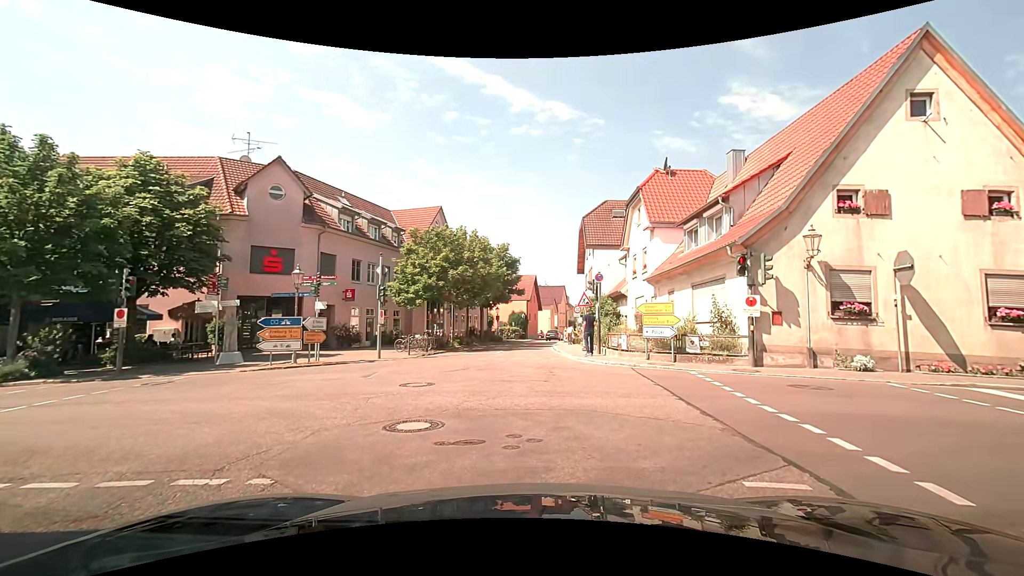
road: residential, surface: paving_stones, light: Day
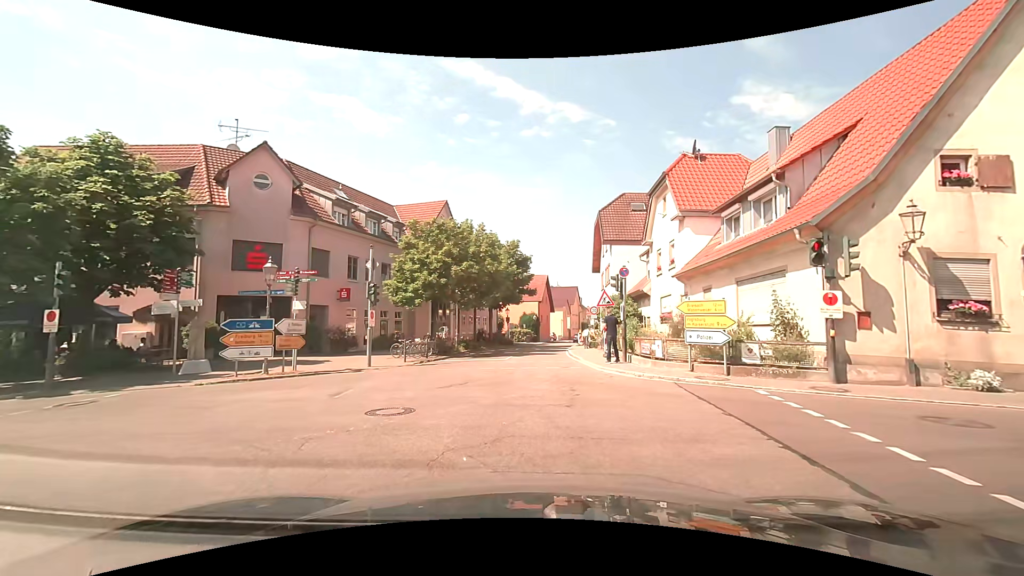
(+0.1, +3.1) m; 0°
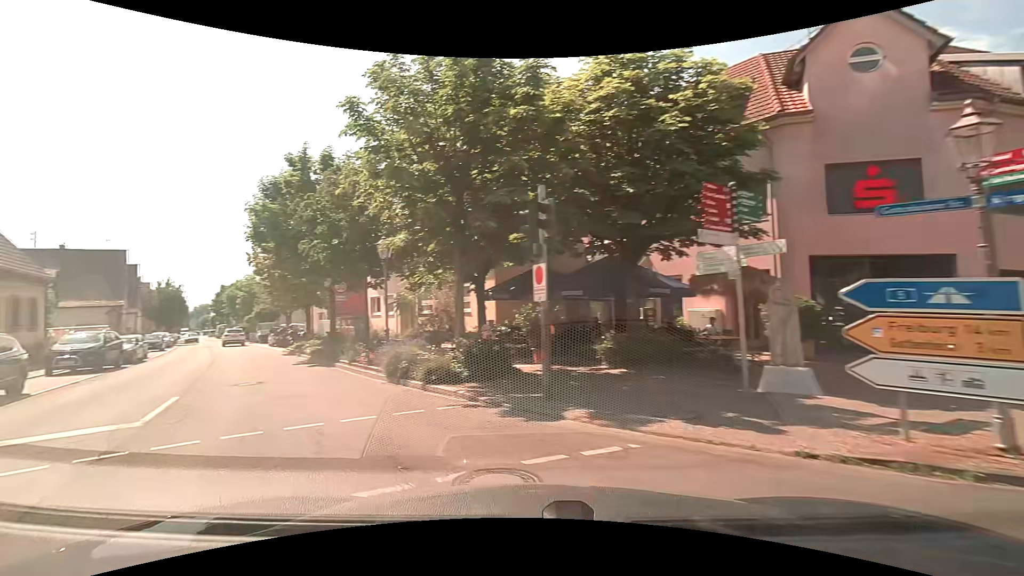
(-4.5, +10.0) m; -61°
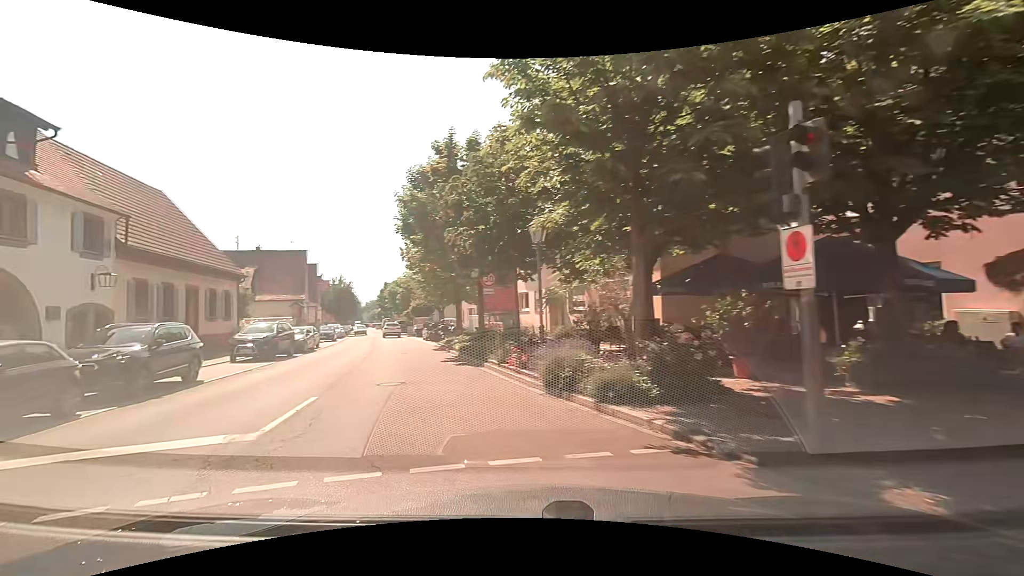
(-0.4, +2.7) m; -16°
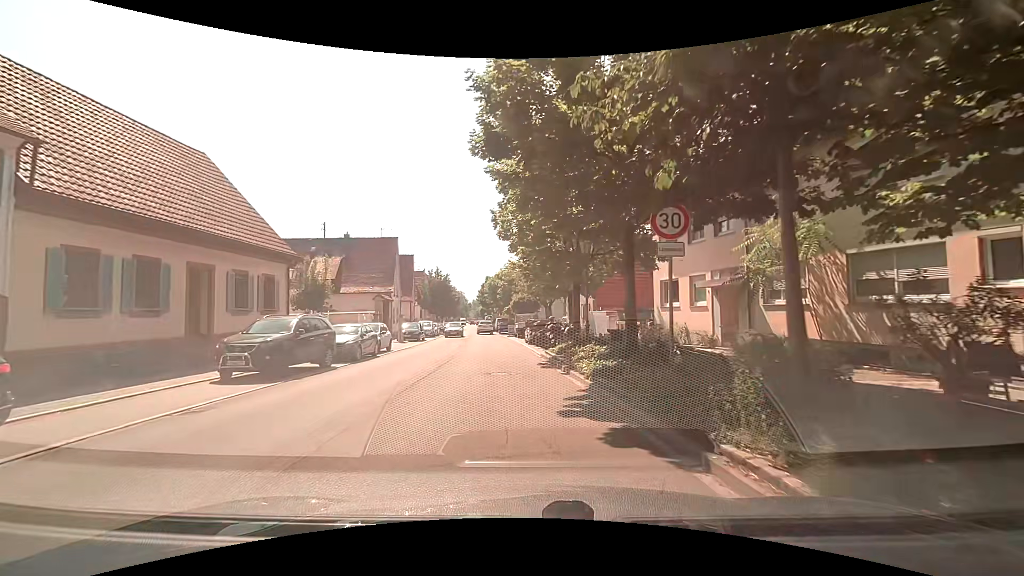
(-1.5, +10.2) m; -11°
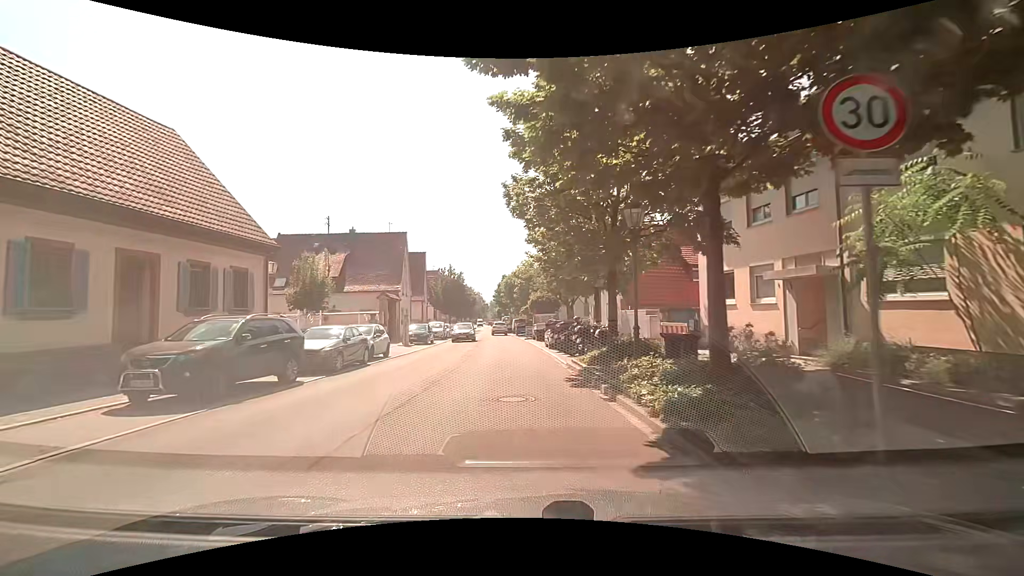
(-0.1, +4.1) m; -3°
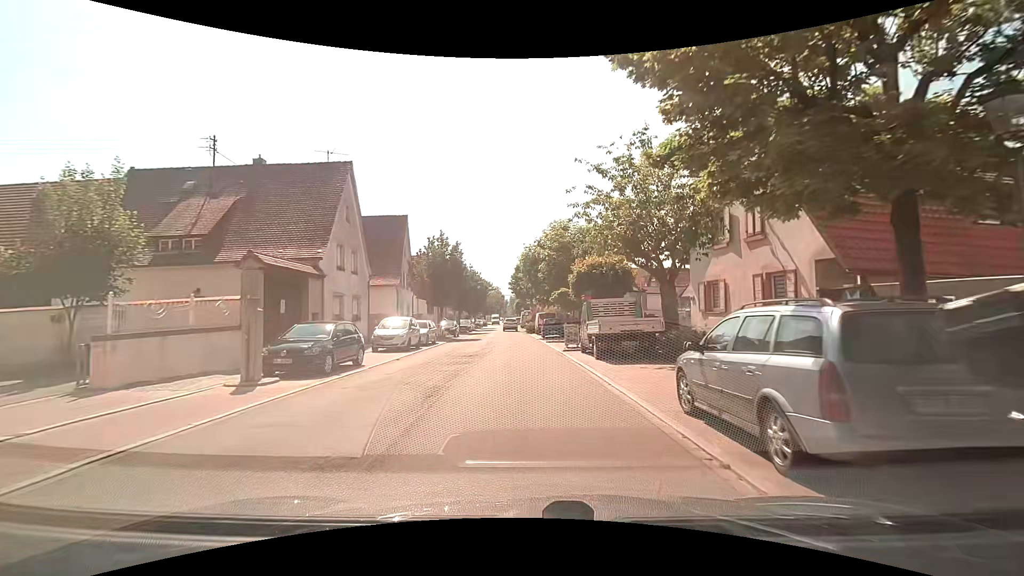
(-0.7, +21.1) m; -2°
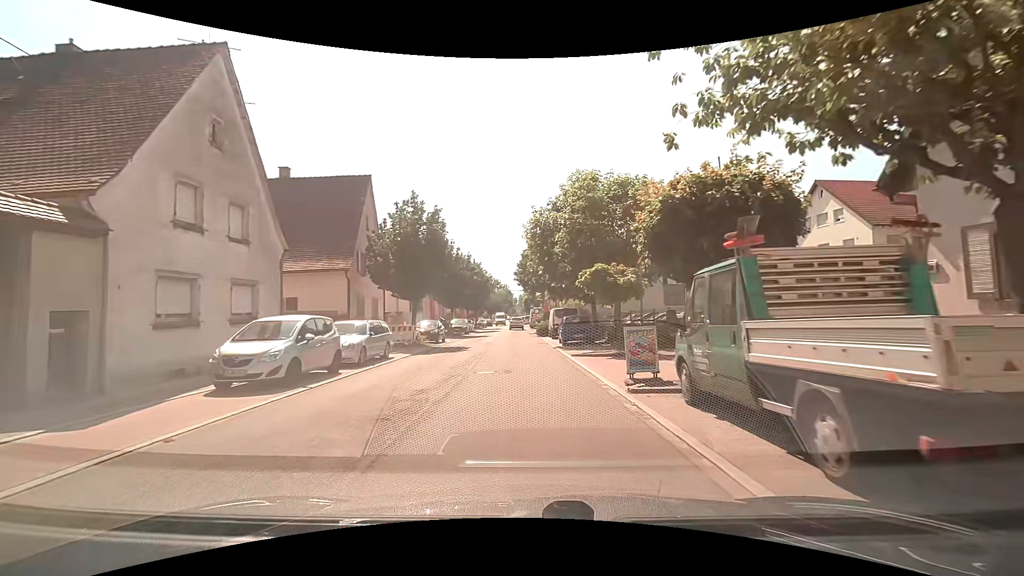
(0.0, +12.4) m; -1°
(0, +10) (0, +20) (-1, +30) (-1, +40) (-1, +50) (-1, +60) (-2, +70) (-2, +80) (-2, +90) (-3, +100) m
